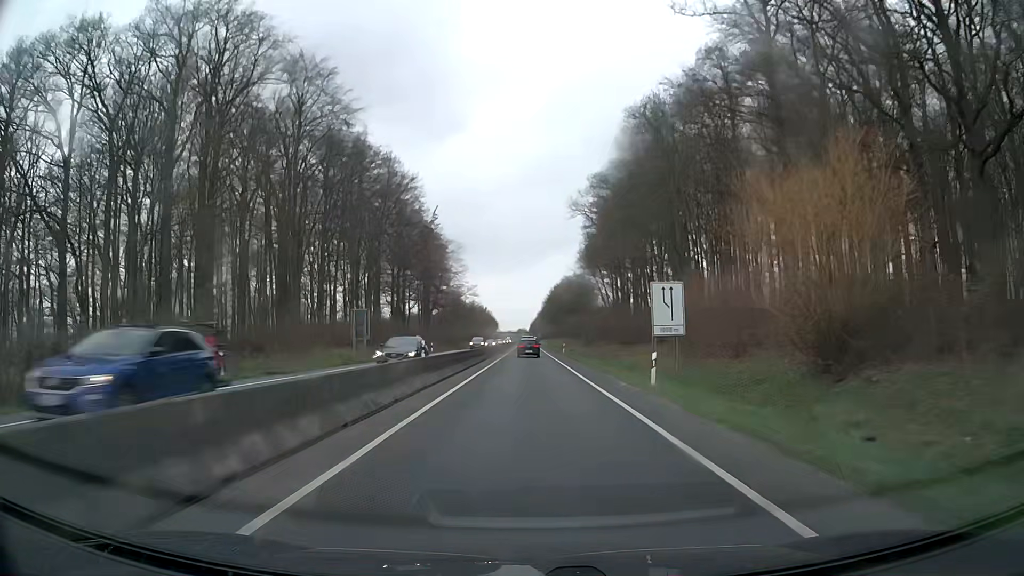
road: trunk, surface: asphalt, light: Day
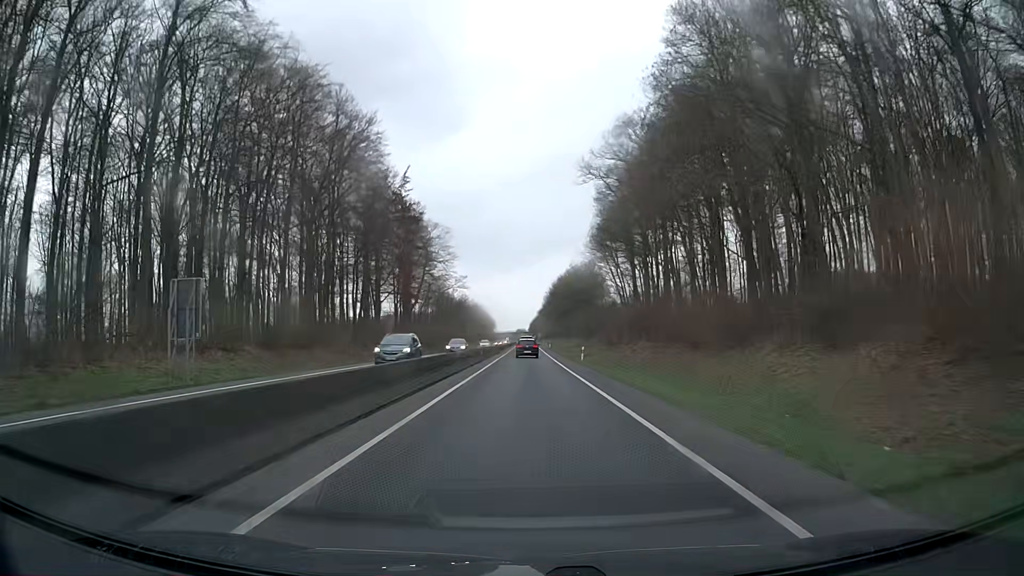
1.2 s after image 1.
(0.0, +25.1) m; 0°
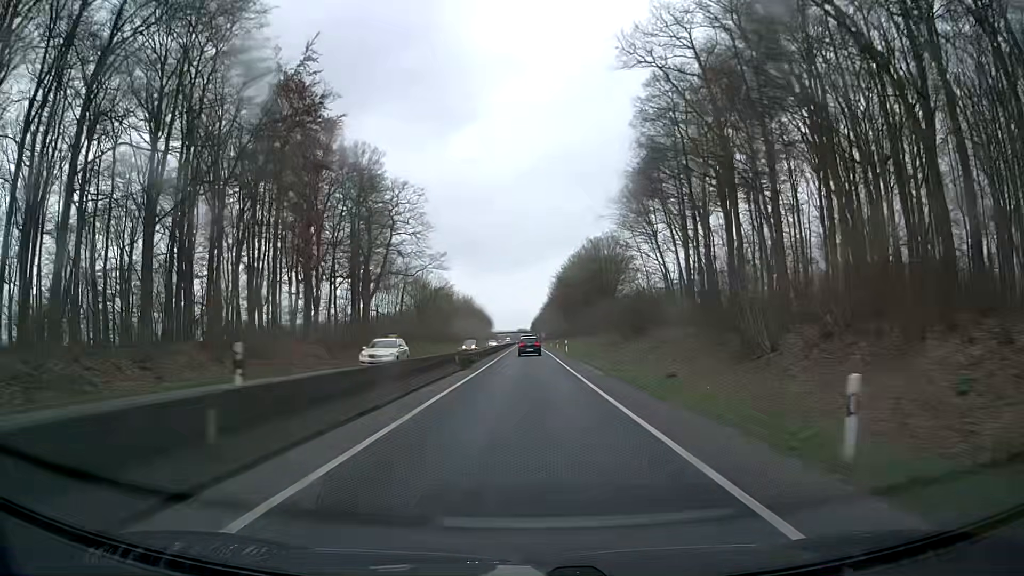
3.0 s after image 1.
(-0.1, +37.9) m; 0°
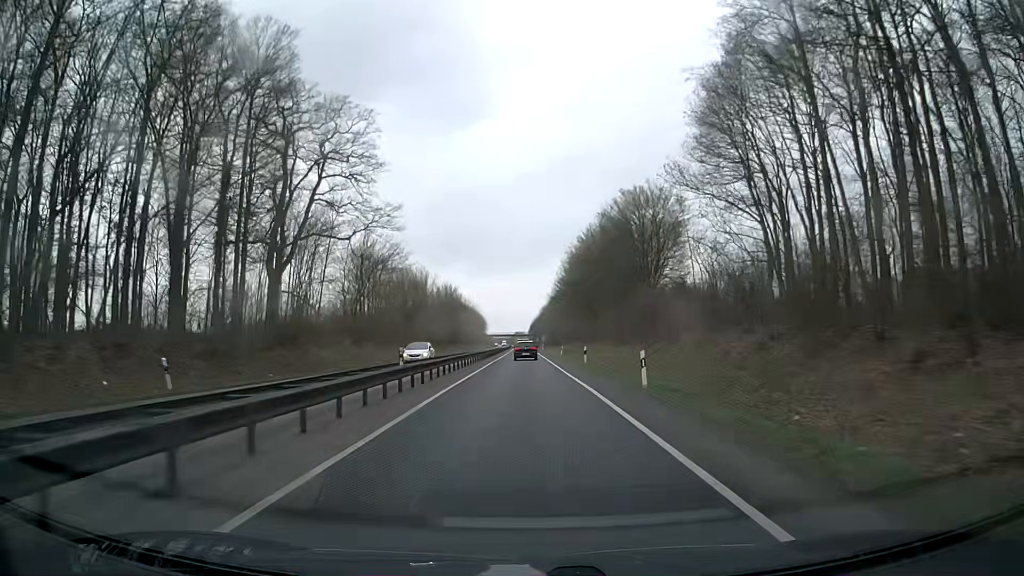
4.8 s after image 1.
(0.0, +37.9) m; 0°
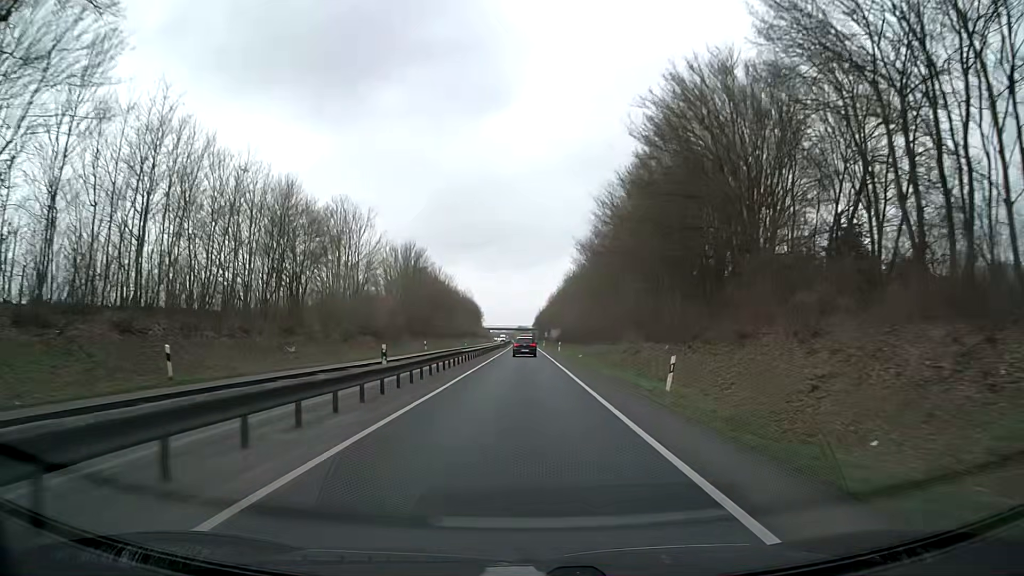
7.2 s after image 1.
(0.0, +50.2) m; 0°
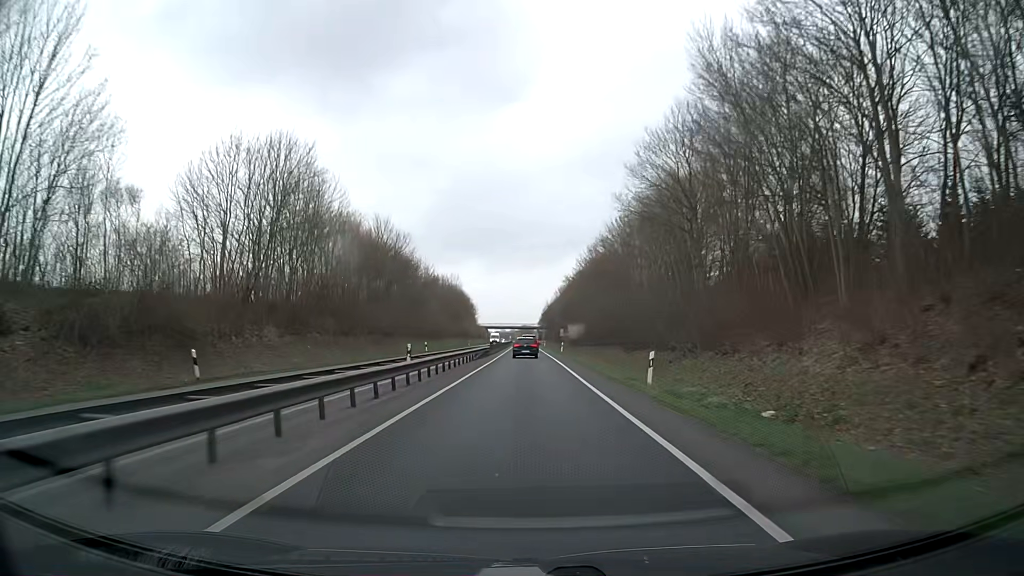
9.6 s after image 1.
(-0.2, +49.3) m; 0°
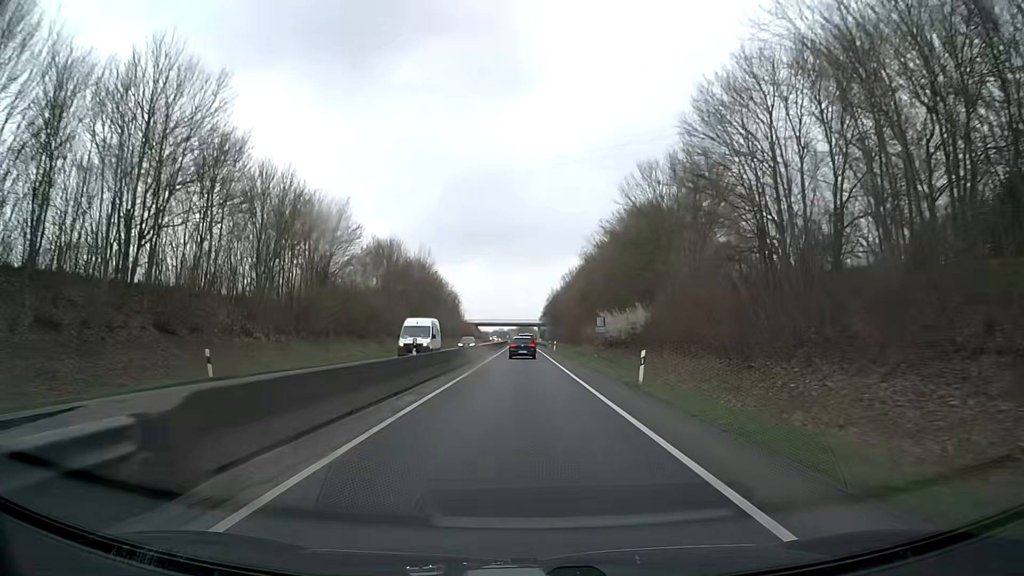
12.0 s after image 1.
(0.0, +47.2) m; 0°
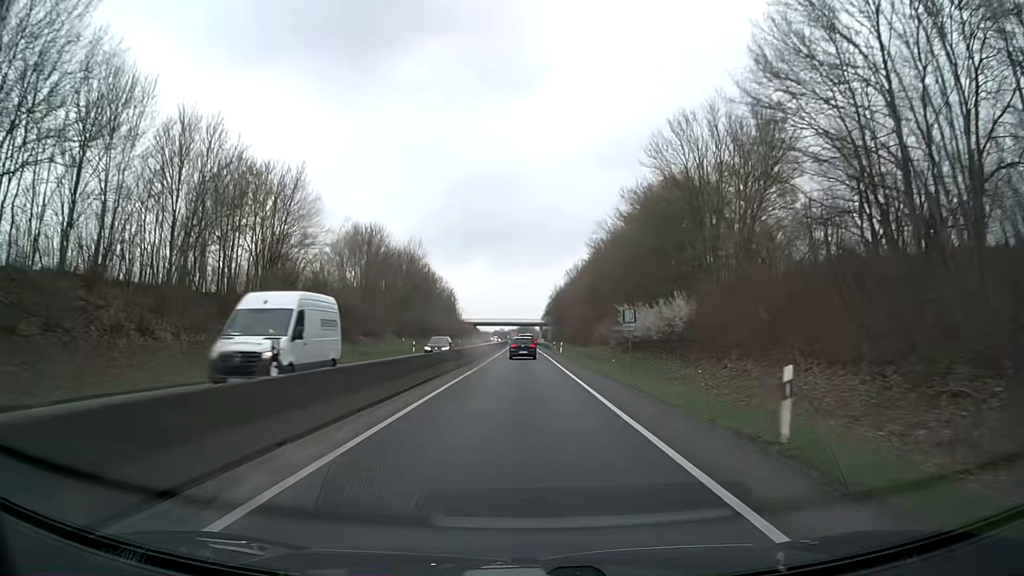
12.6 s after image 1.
(0.0, +11.4) m; 0°
(0, +10) (0, +20) (0, +30) (0, +40) (0, +50) (0, +60) (0, +70) (0, +80) (0, +90) (-1, +100) m
